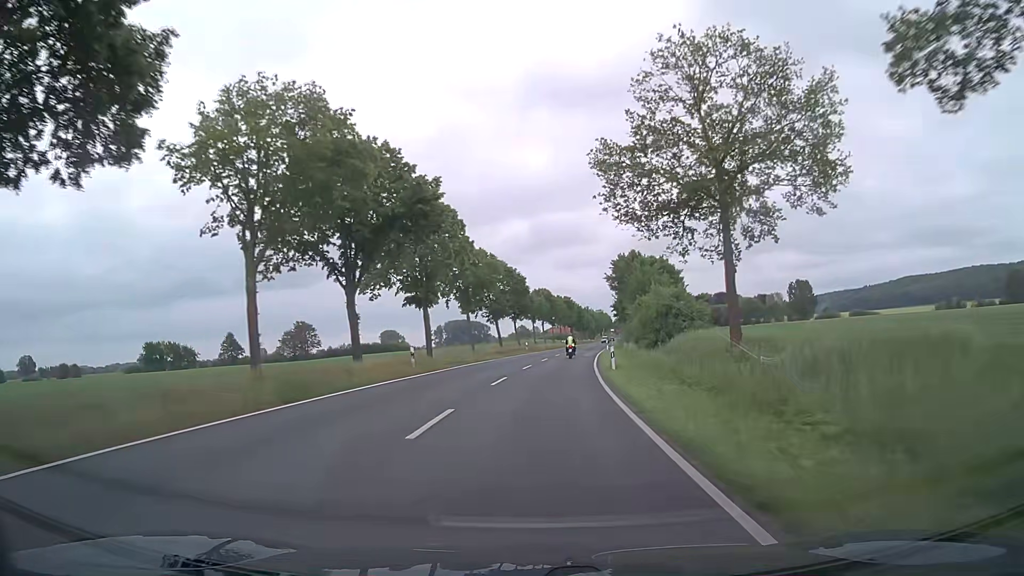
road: secondary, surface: asphalt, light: Day
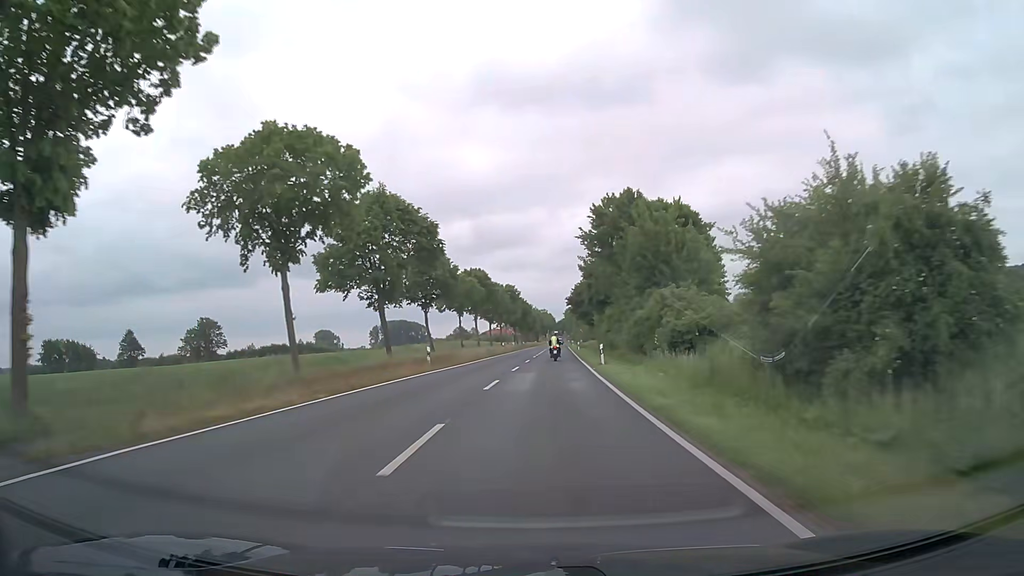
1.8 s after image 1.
(+1.6, +35.9) m; +5°
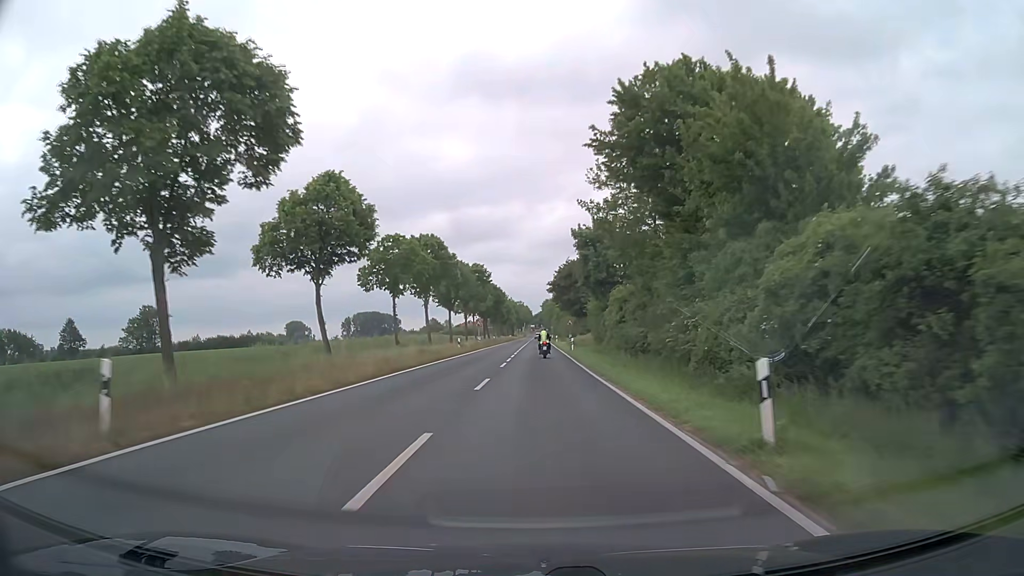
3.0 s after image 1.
(+0.4, +23.6) m; +2°
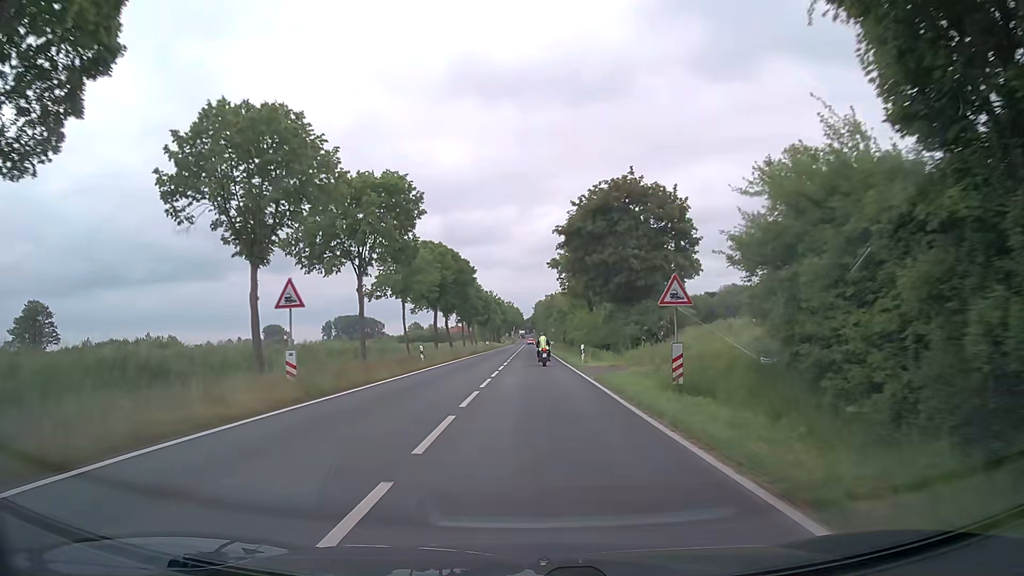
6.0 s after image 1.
(+0.3, +53.0) m; 0°
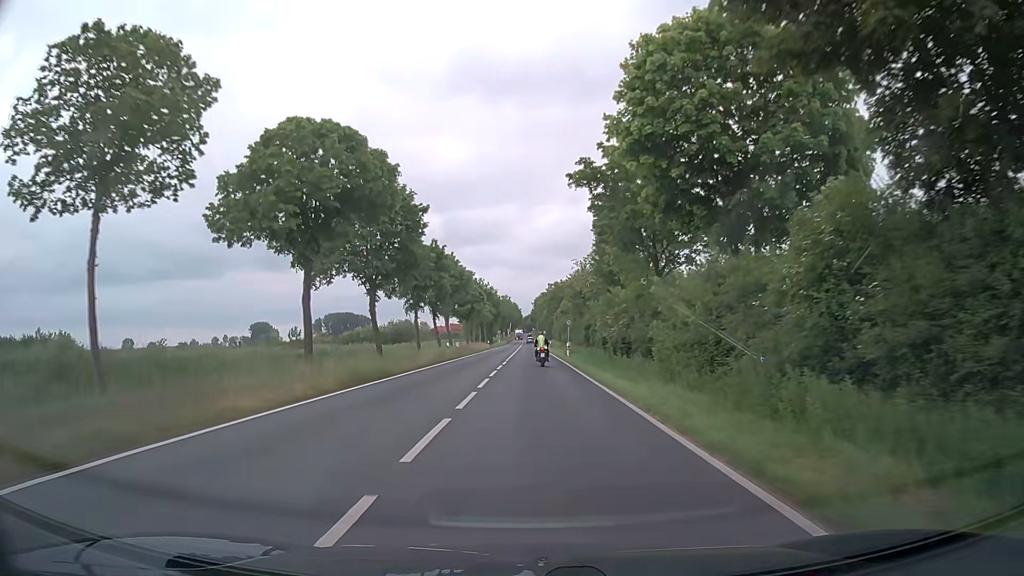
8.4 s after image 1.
(+0.2, +39.6) m; 0°
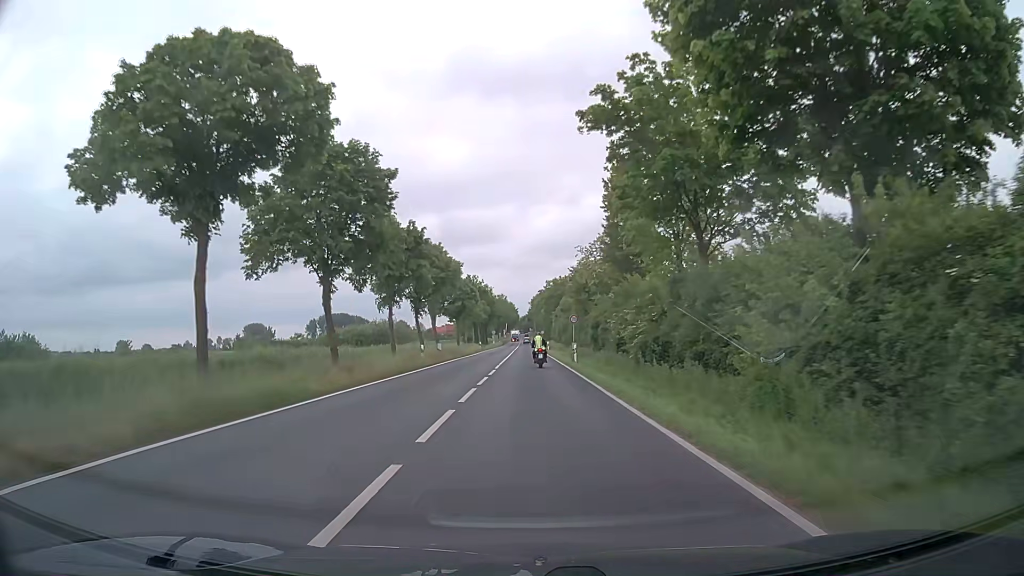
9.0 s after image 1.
(0.0, +9.7) m; 0°
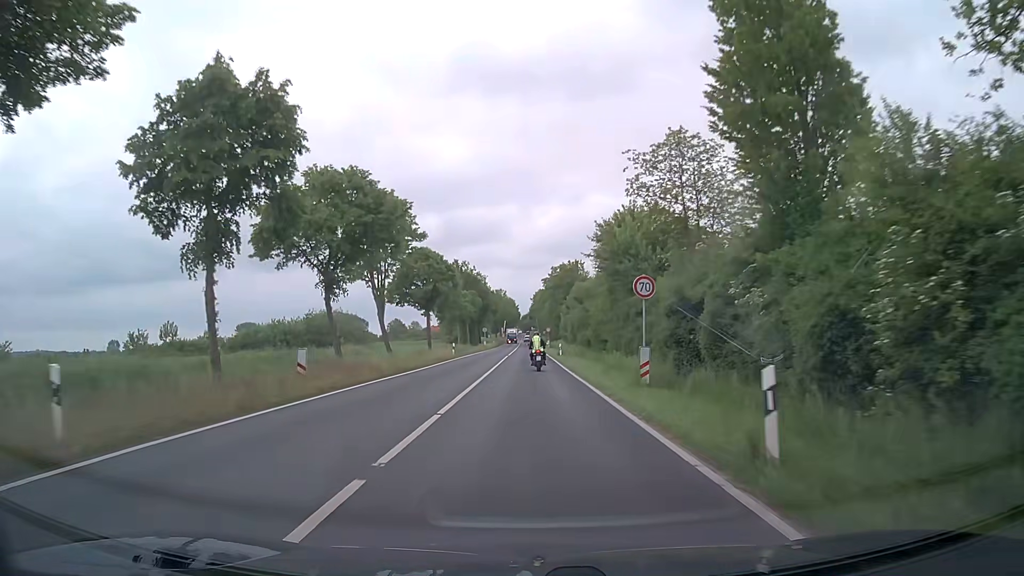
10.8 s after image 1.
(0.0, +28.6) m; 0°
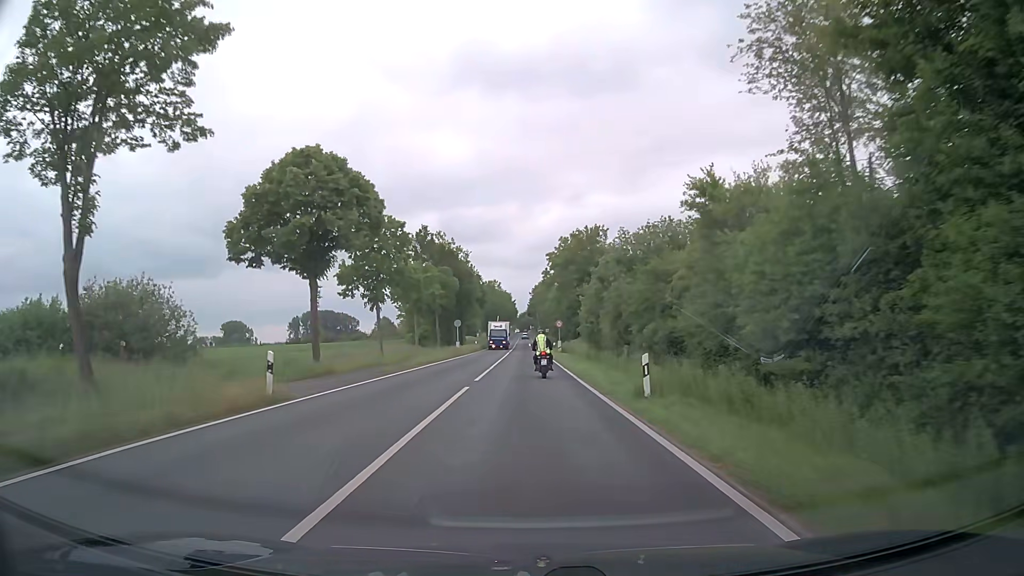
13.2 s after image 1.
(-0.1, +36.1) m; 0°
(0, +10) (0, +20) (0, +30) (0, +40) (0, +50) (0, +60) (0, +70) (0, +80) (0, +90) (0, +100) m
